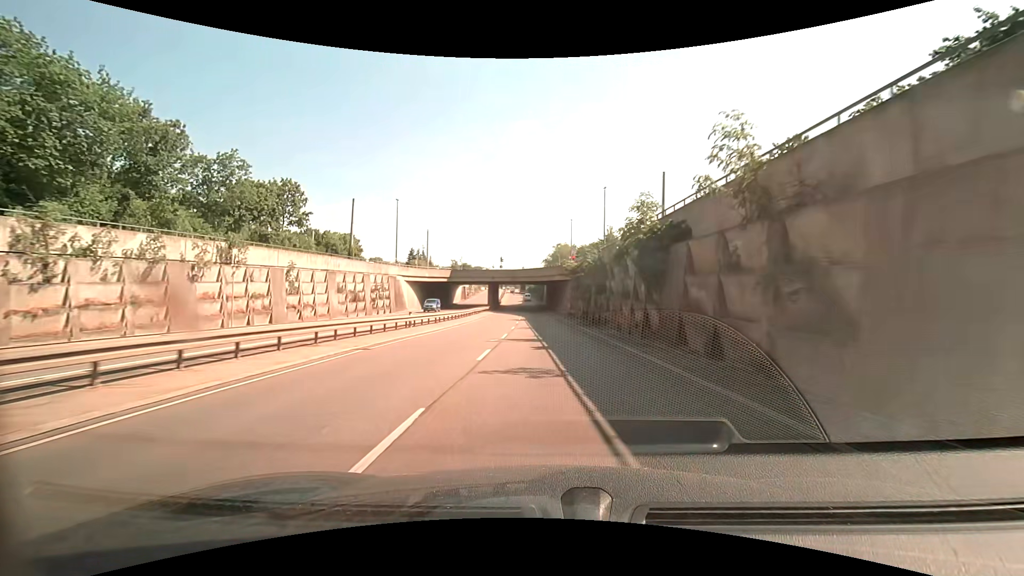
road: trunk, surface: asphalt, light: Day
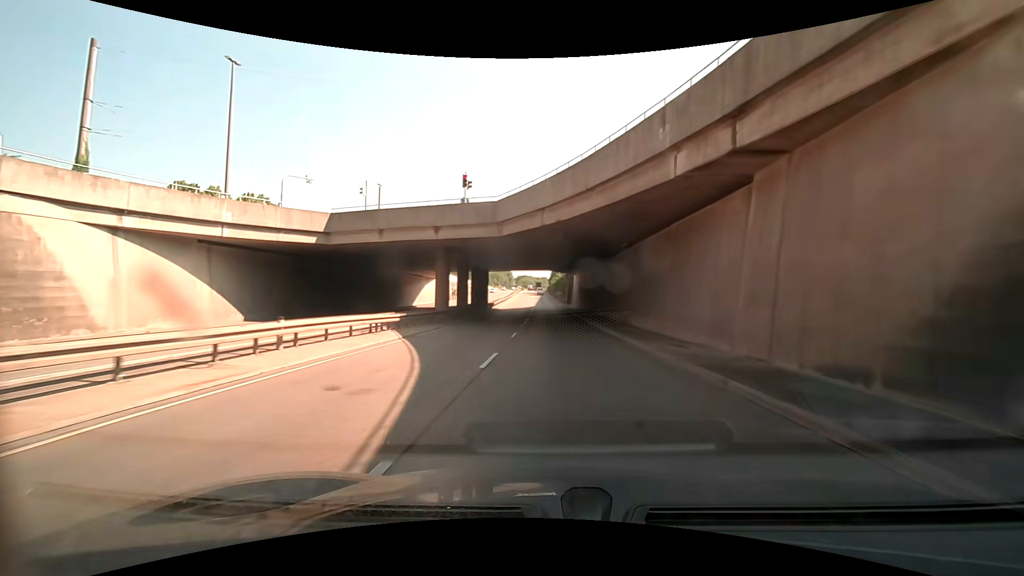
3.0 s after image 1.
(-1.0, +56.4) m; -2°
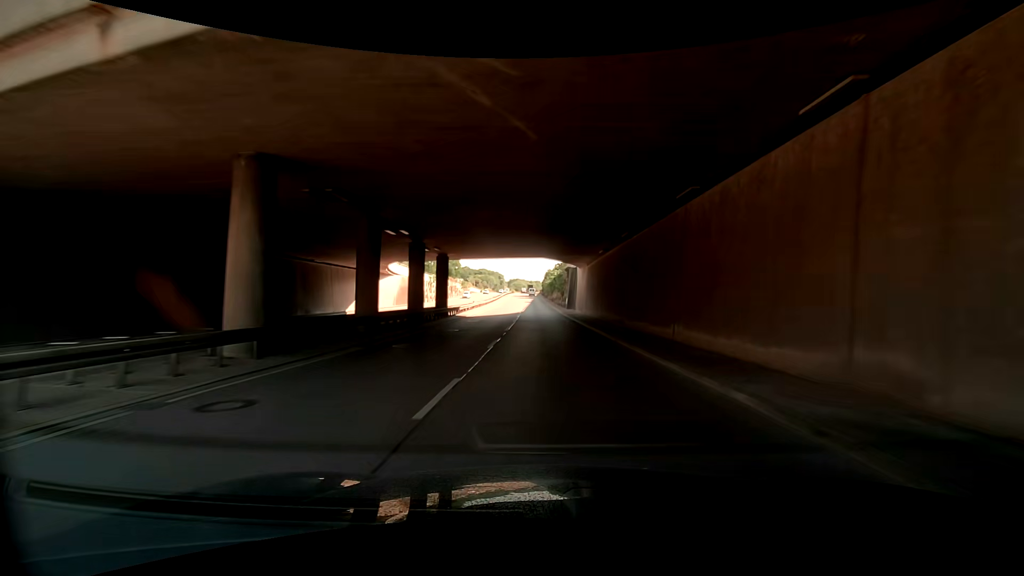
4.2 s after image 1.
(+0.1, +22.5) m; 0°
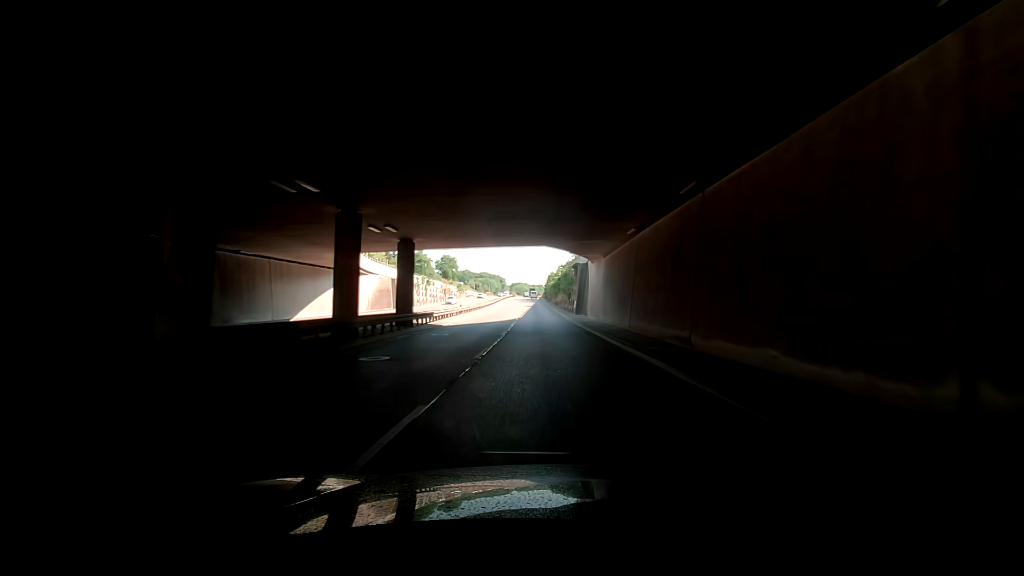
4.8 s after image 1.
(-0.1, +11.2) m; -1°
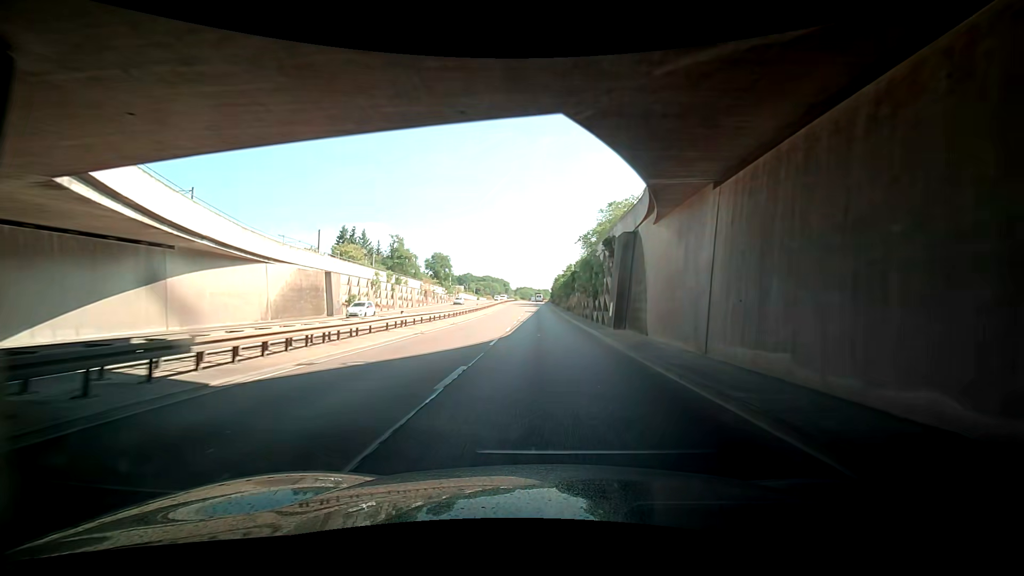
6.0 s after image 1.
(+0.2, +22.6) m; +2°
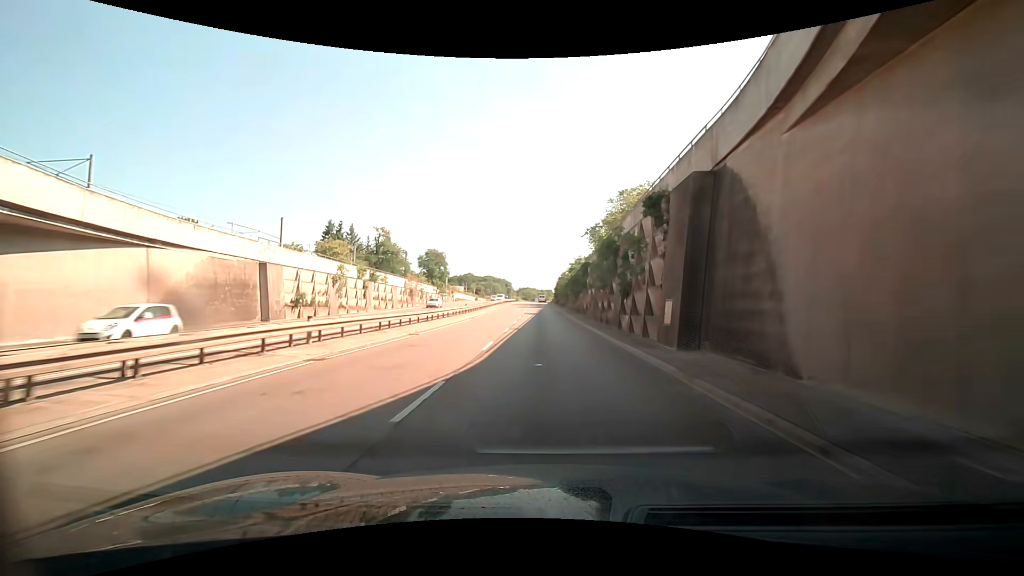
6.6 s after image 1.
(-0.1, +11.3) m; -2°
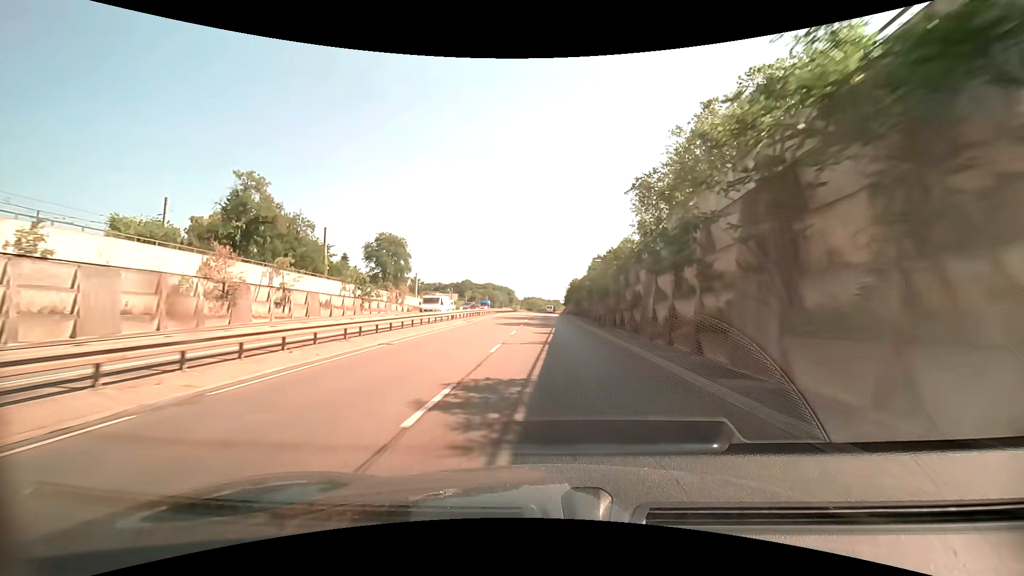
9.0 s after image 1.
(-0.4, +45.2) m; -1°
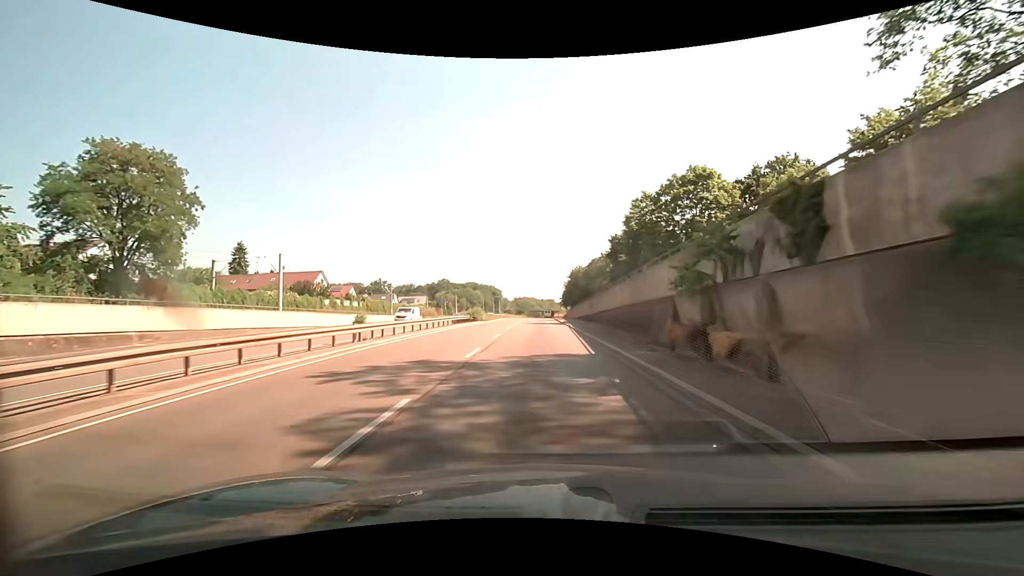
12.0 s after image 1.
(+0.6, +55.2) m; +1°
(0, +10) (0, +20) (0, +30) (0, +40) (0, +50) (0, +60) (0, +70) (-1, +80) (-1, +90) (-1, +100) m
